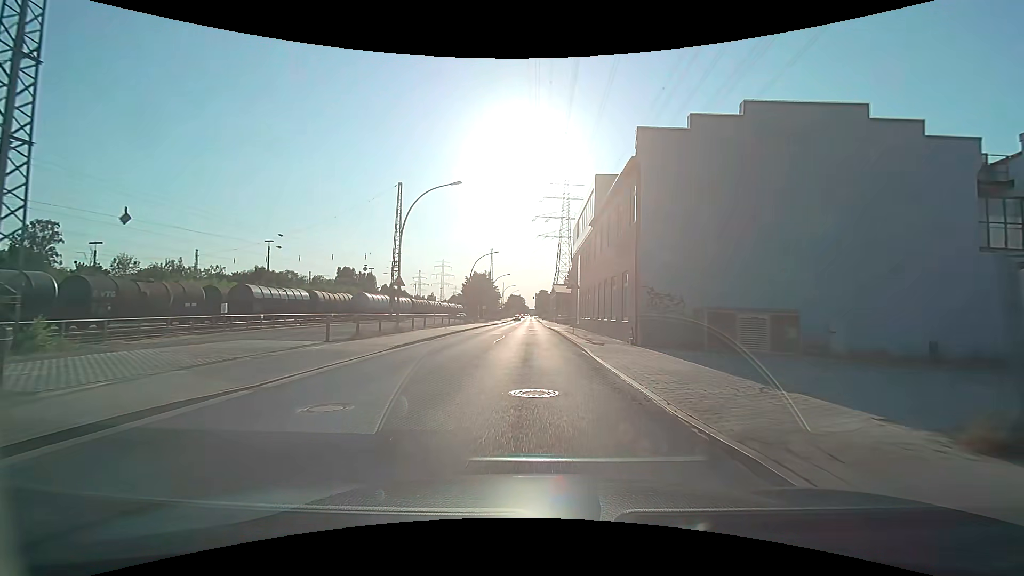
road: secondary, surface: asphalt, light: Day
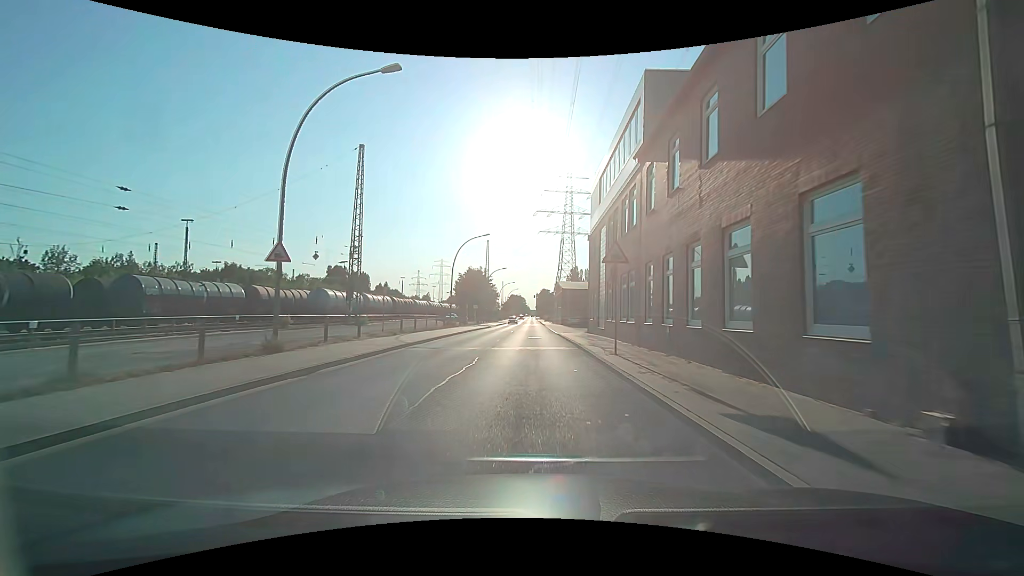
(0.0, +15.4) m; 0°
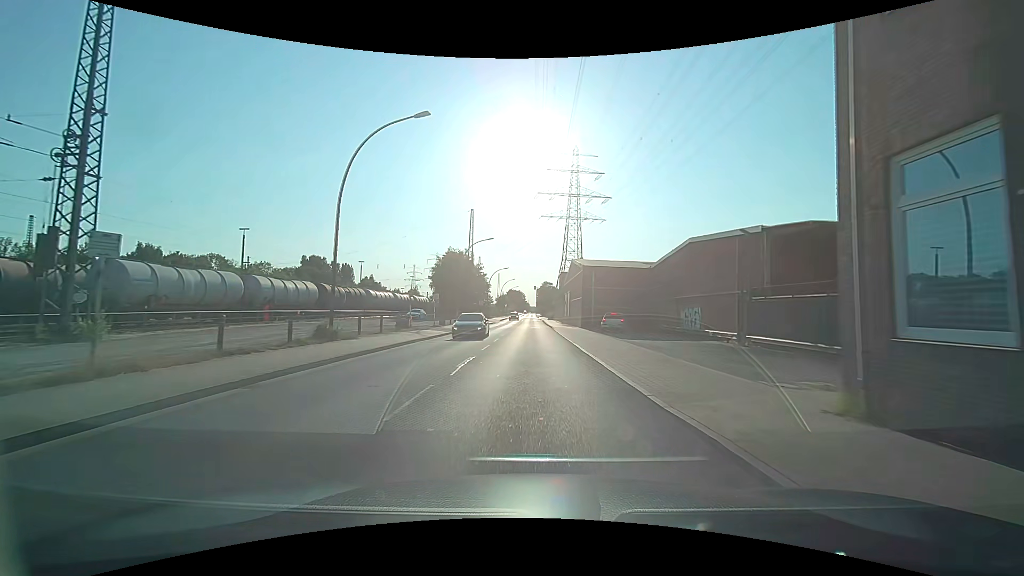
(-0.1, +30.9) m; 0°
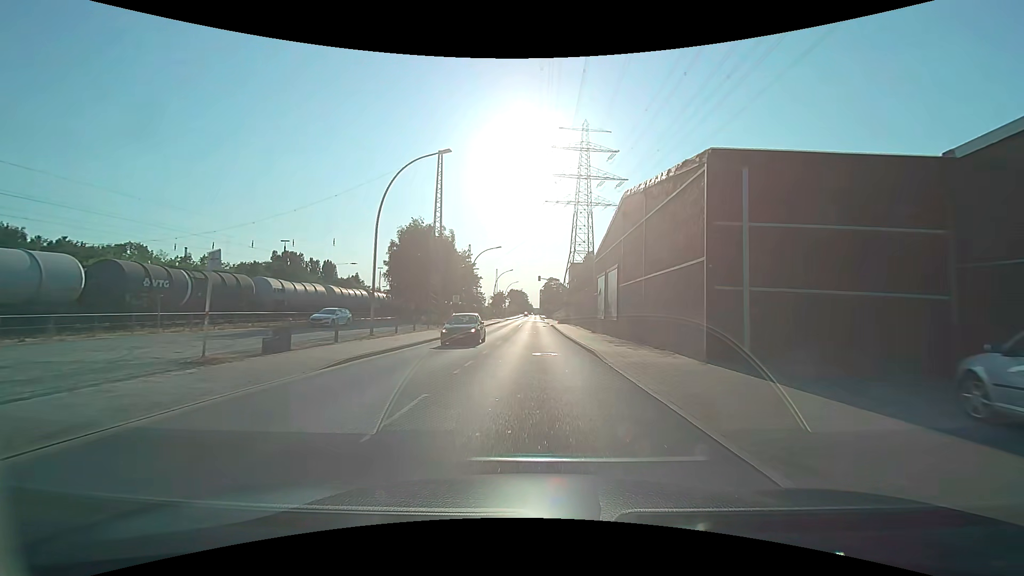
(-0.3, +31.1) m; -1°
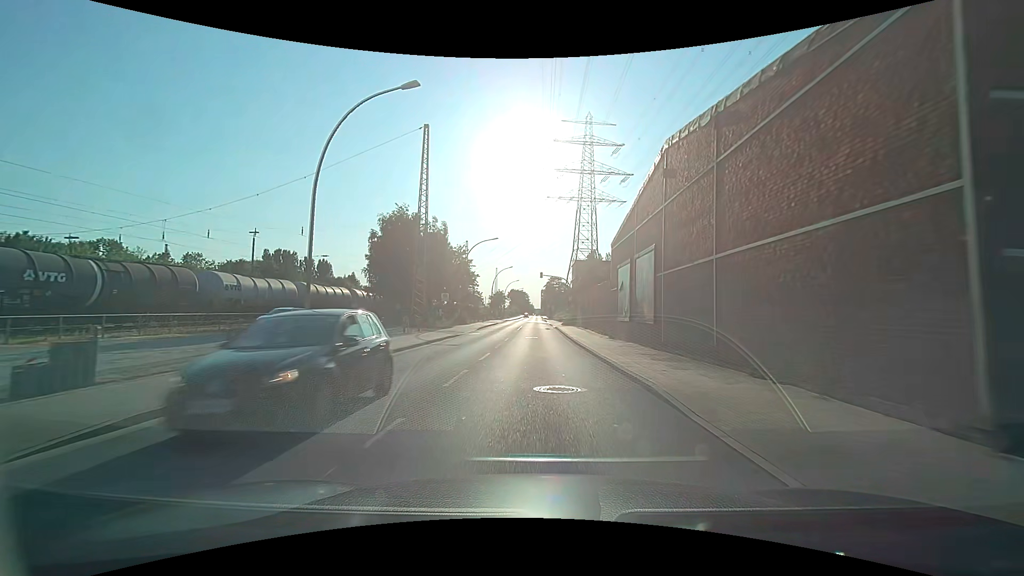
(0.0, +7.8) m; -1°
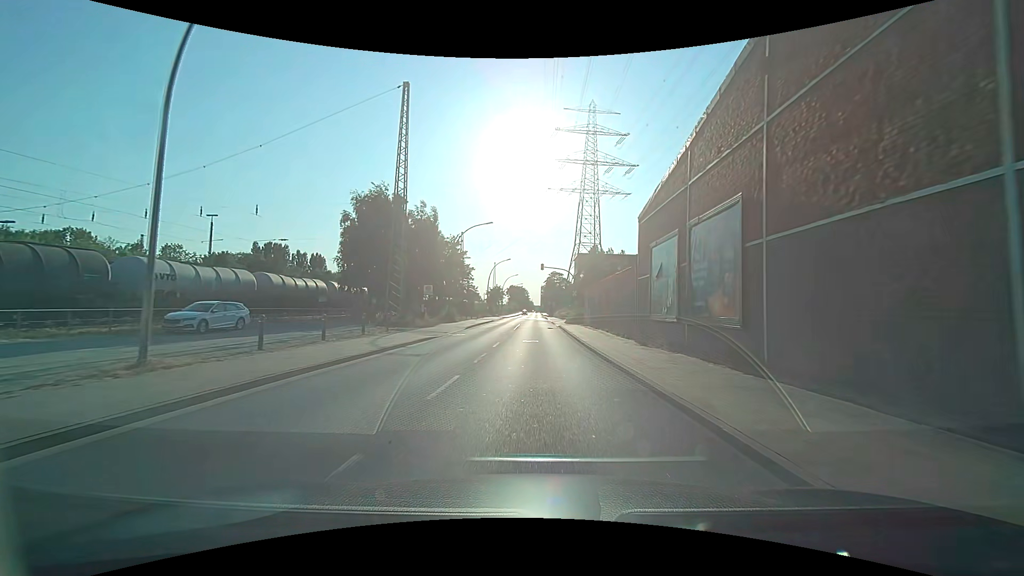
(+0.1, +7.7) m; 0°
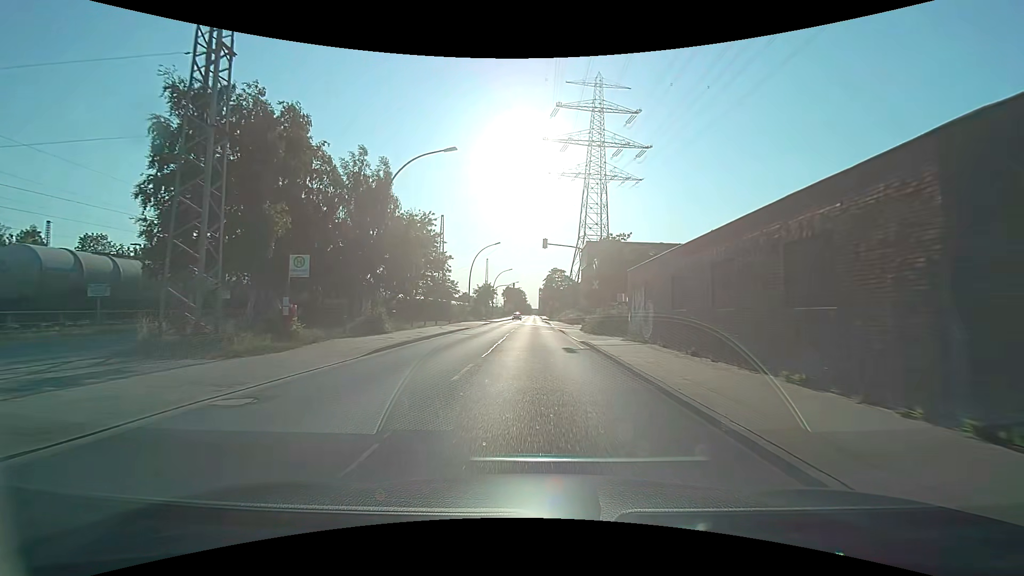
(0.0, +22.2) m; 0°
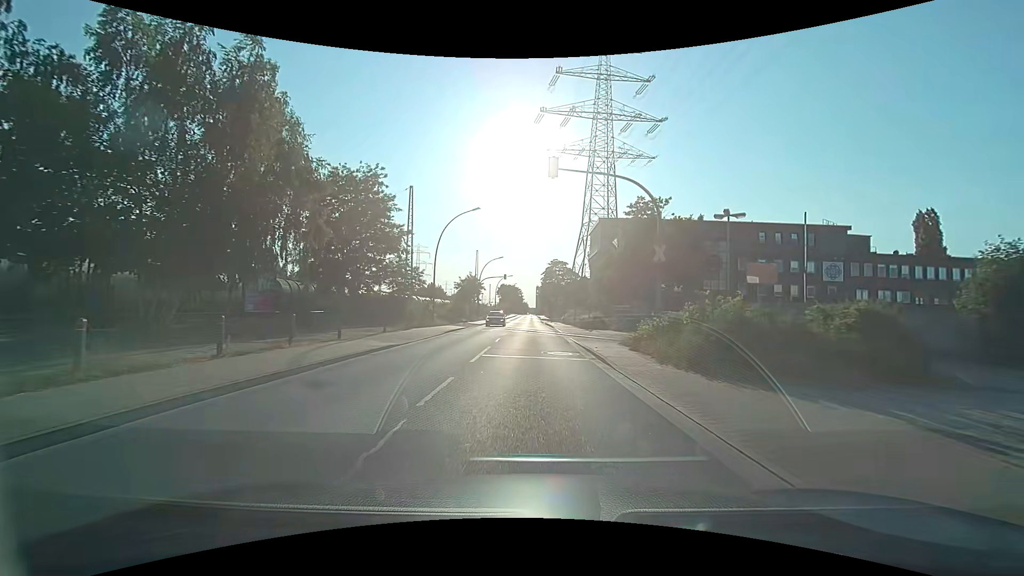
(+0.1, +20.5) m; +1°
(0, +10) (0, +20) (0, +30) (0, +40) (-1, +50) (-1, +60) (-1, +70) (-1, +80) (-1, +90) (-1, +100) m
